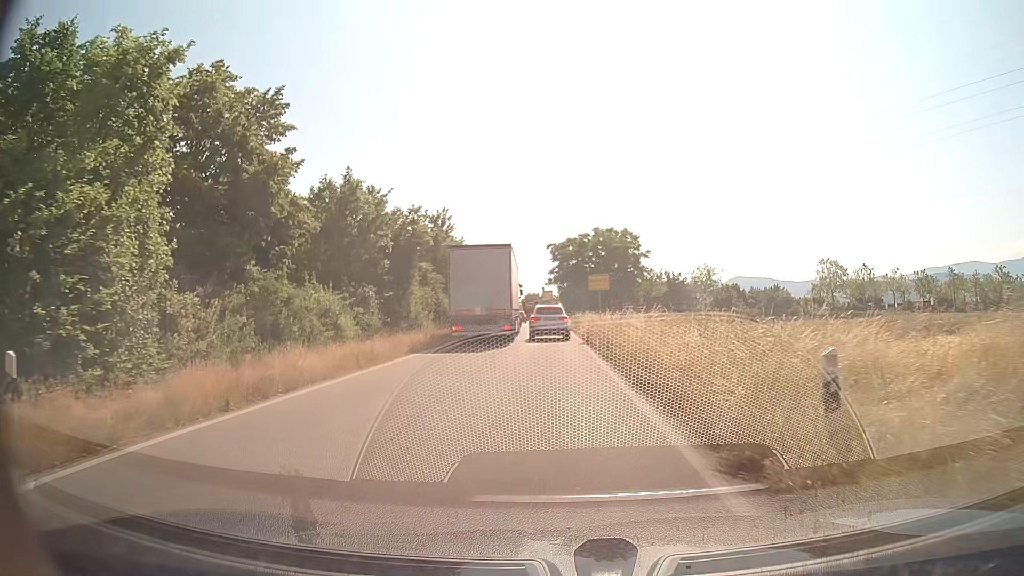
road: trunk_link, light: Day
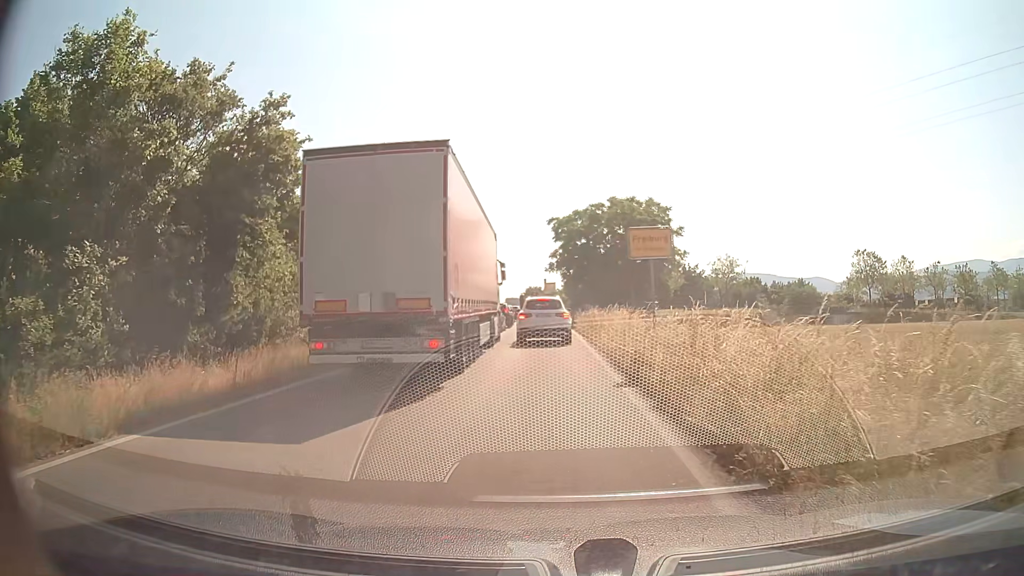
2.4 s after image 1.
(-0.1, +15.7) m; -1°
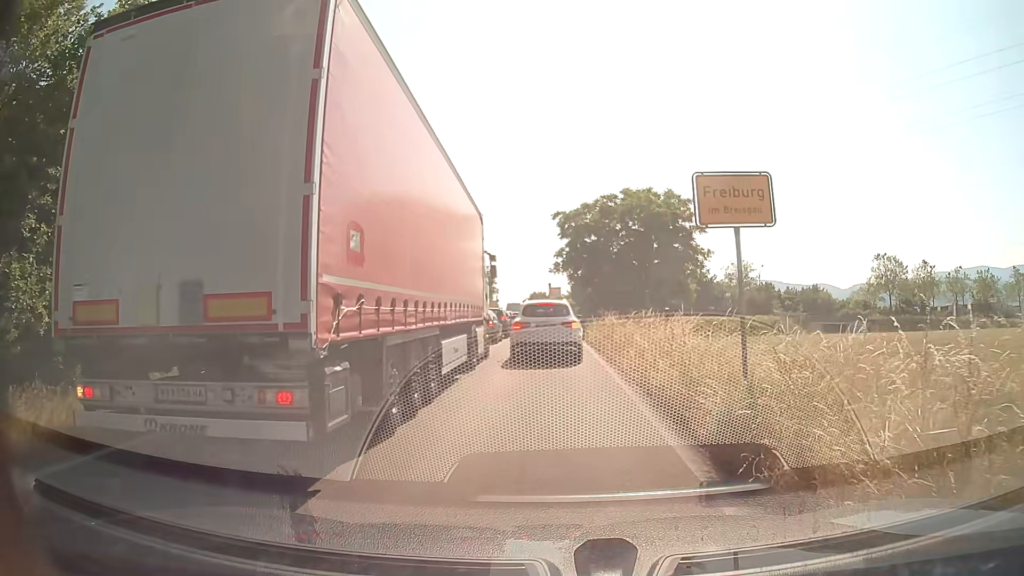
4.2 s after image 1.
(0.0, +6.2) m; 0°
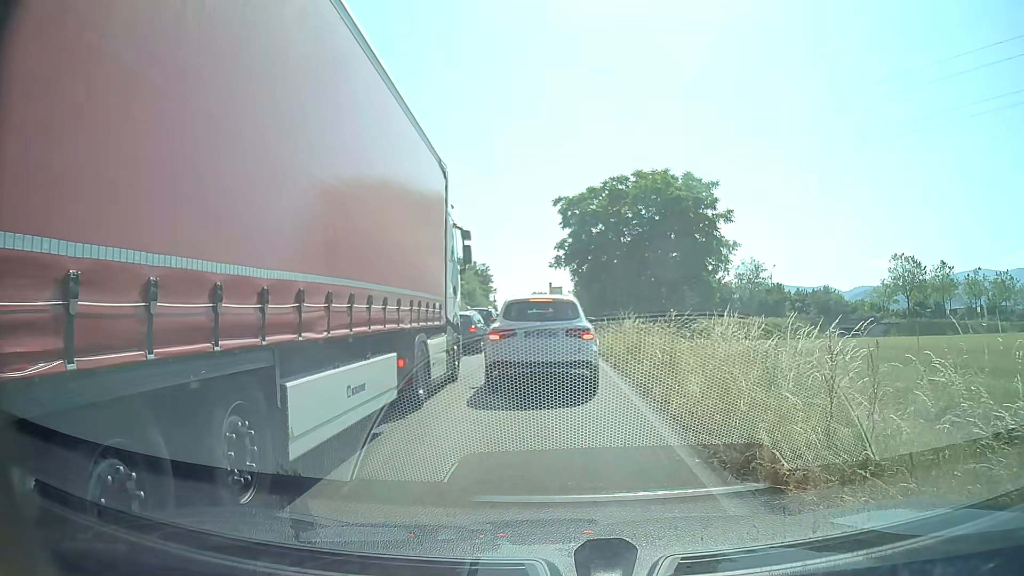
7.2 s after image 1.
(-0.1, +6.2) m; -1°
